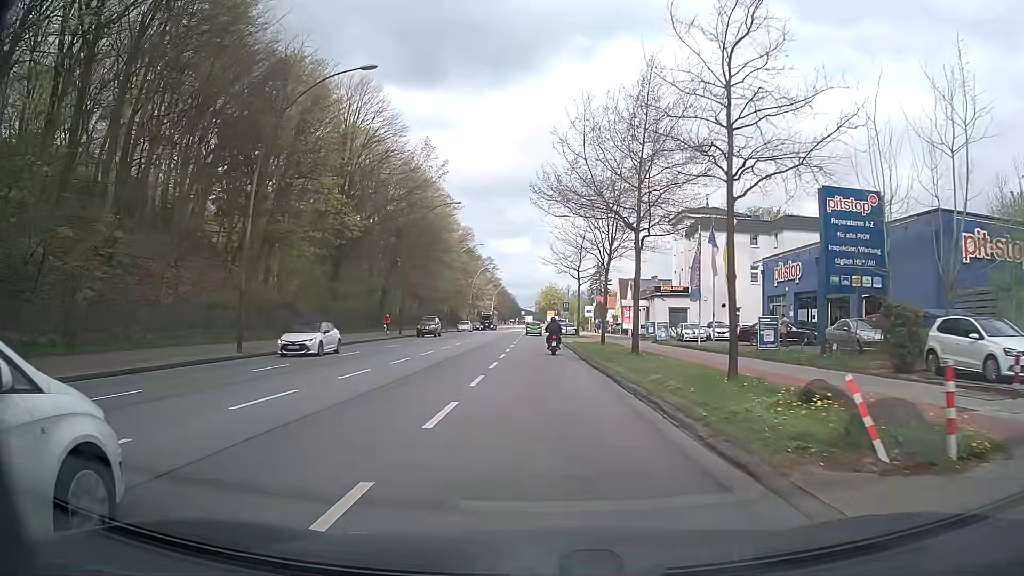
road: primary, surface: asphalt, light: Day
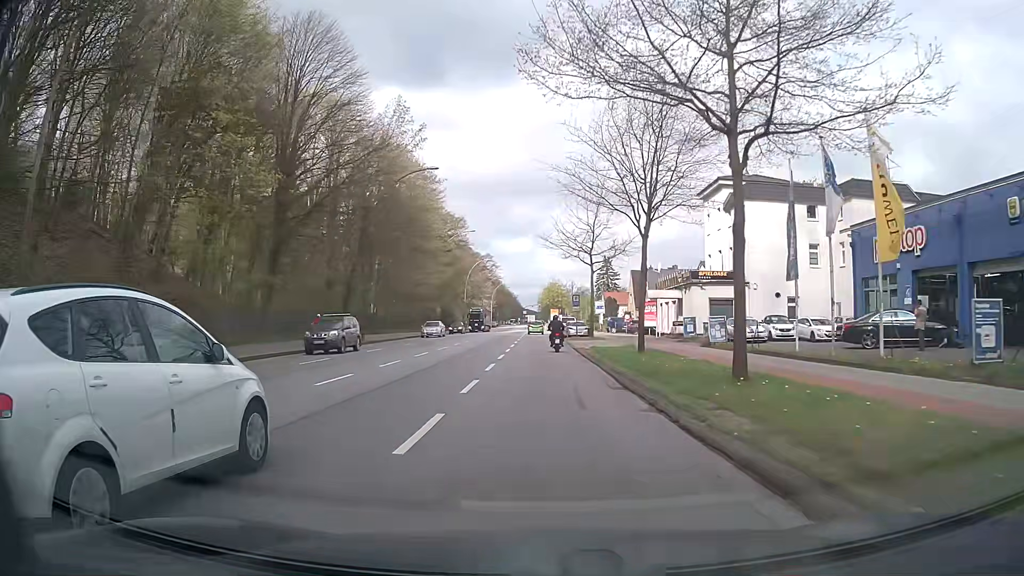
(0.0, +13.9) m; 0°
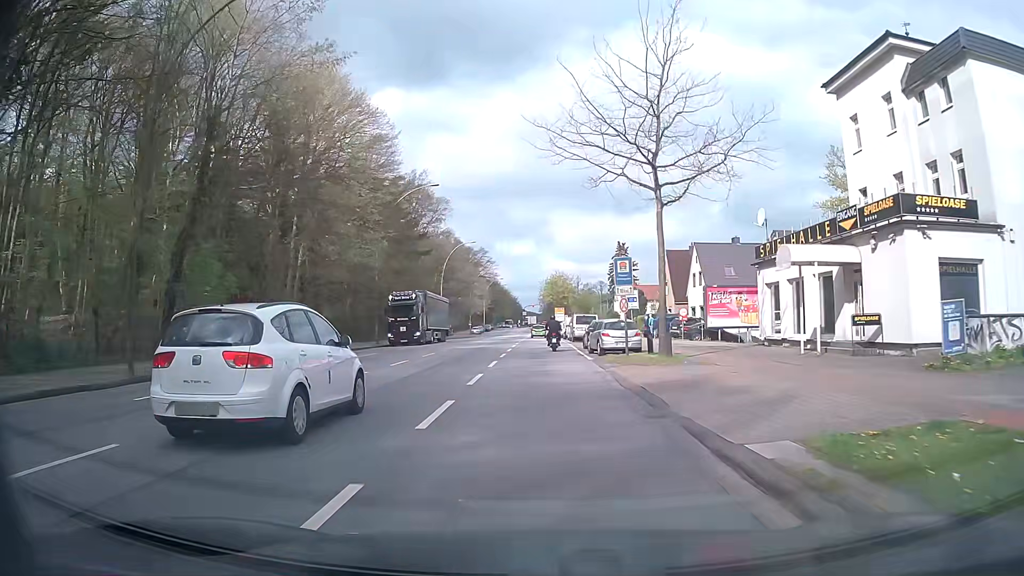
(-0.3, +28.5) m; -1°
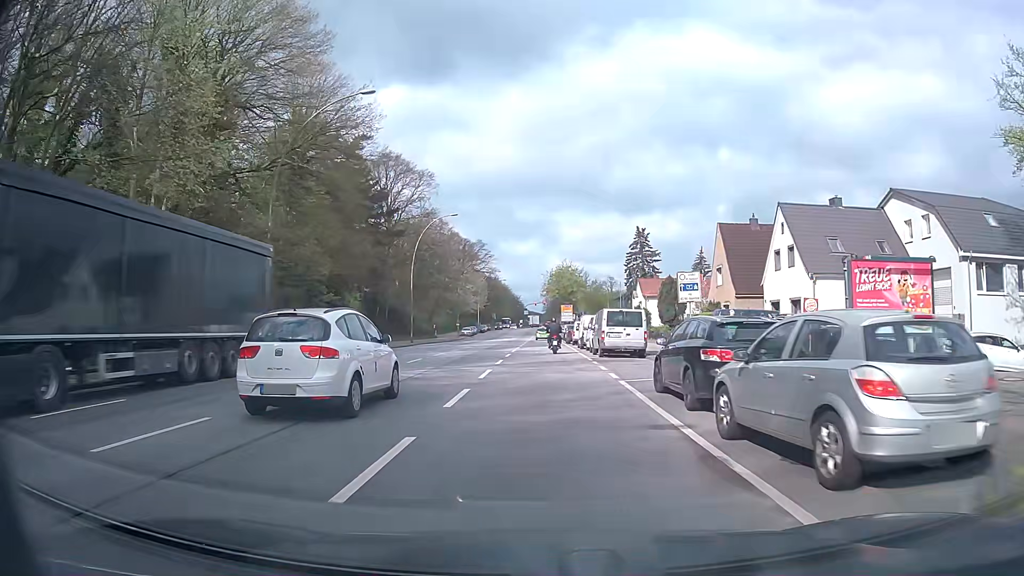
(+0.1, +21.7) m; 0°
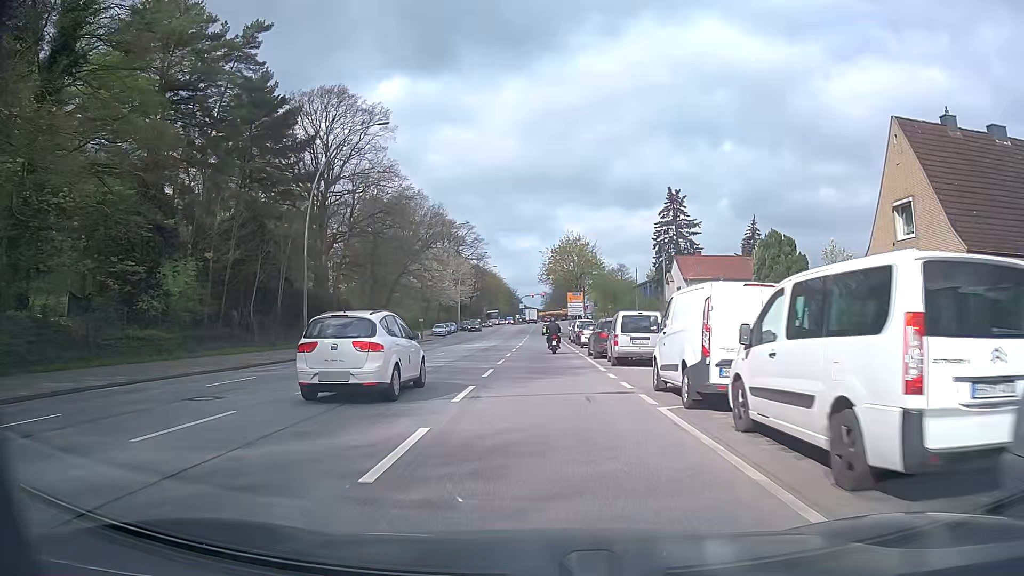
(-0.1, +29.3) m; 0°
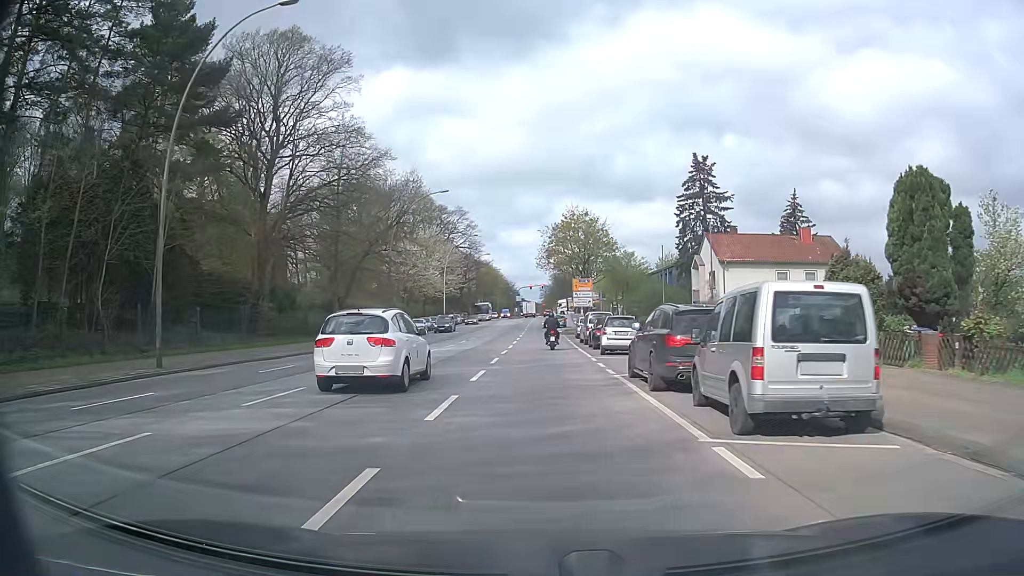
(0.0, +14.5) m; 0°
